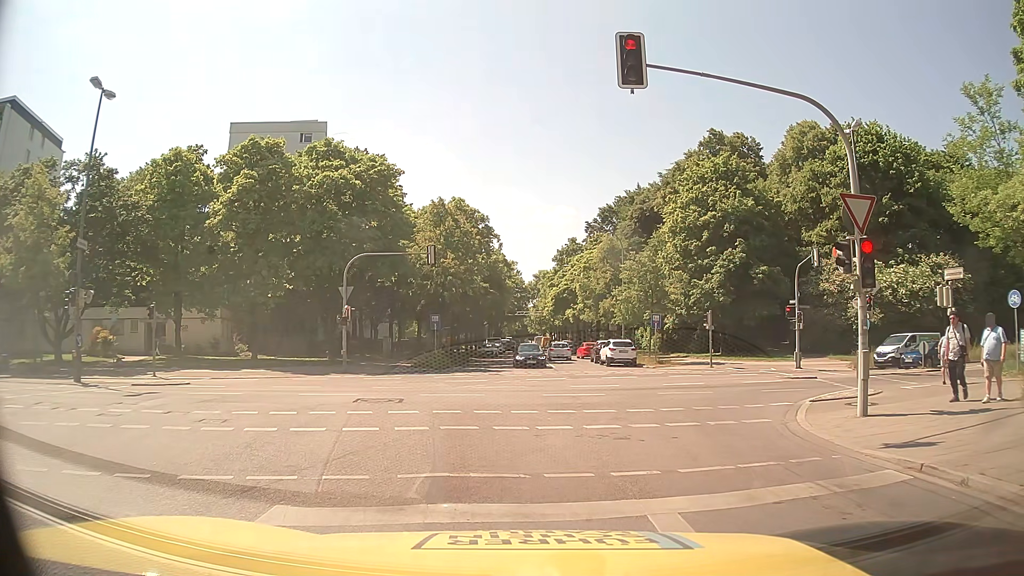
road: residential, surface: asphalt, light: Day
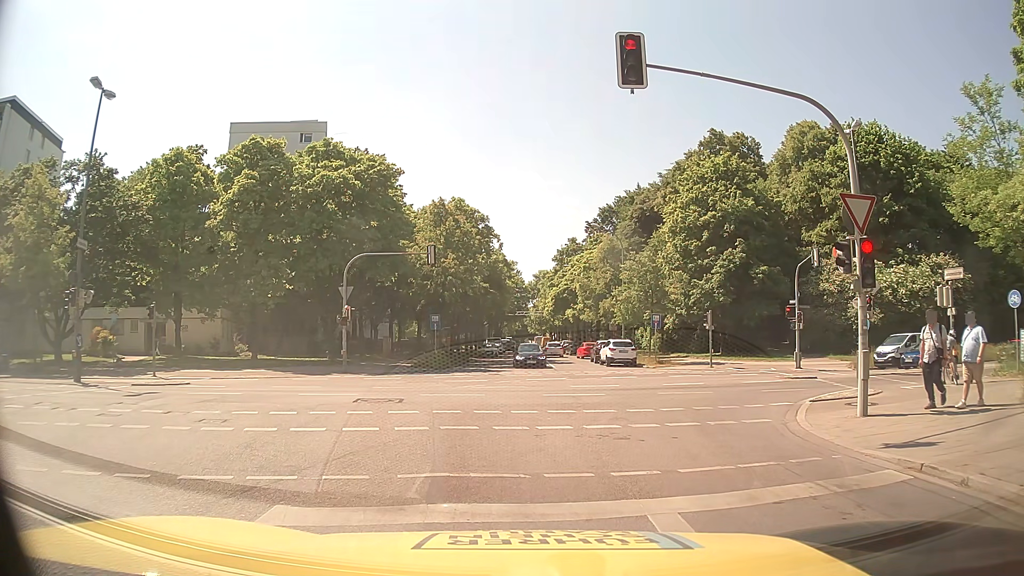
(0.0, 0.0) m; 0°
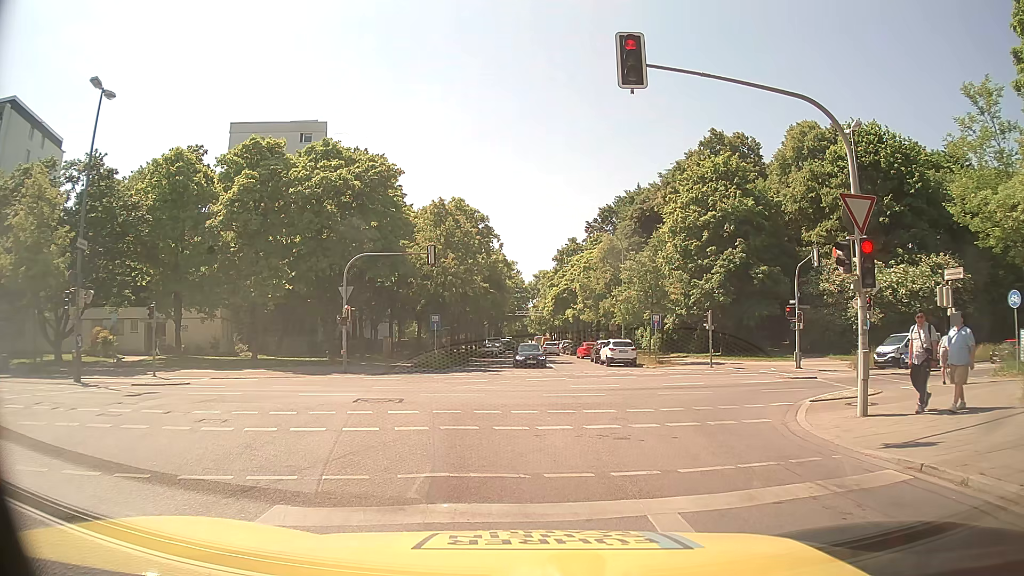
(0.0, 0.0) m; 0°
